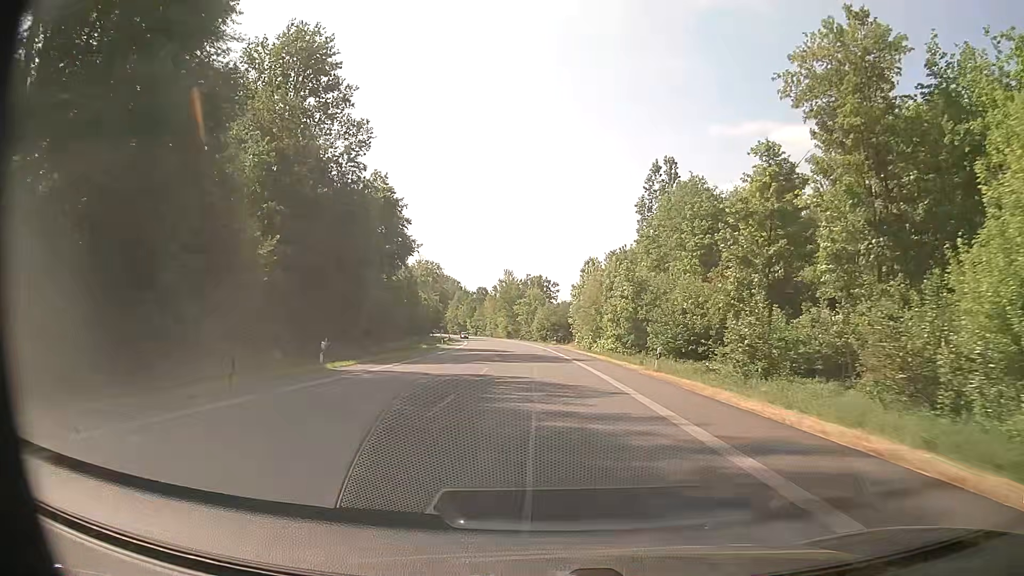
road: primary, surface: asphalt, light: Day
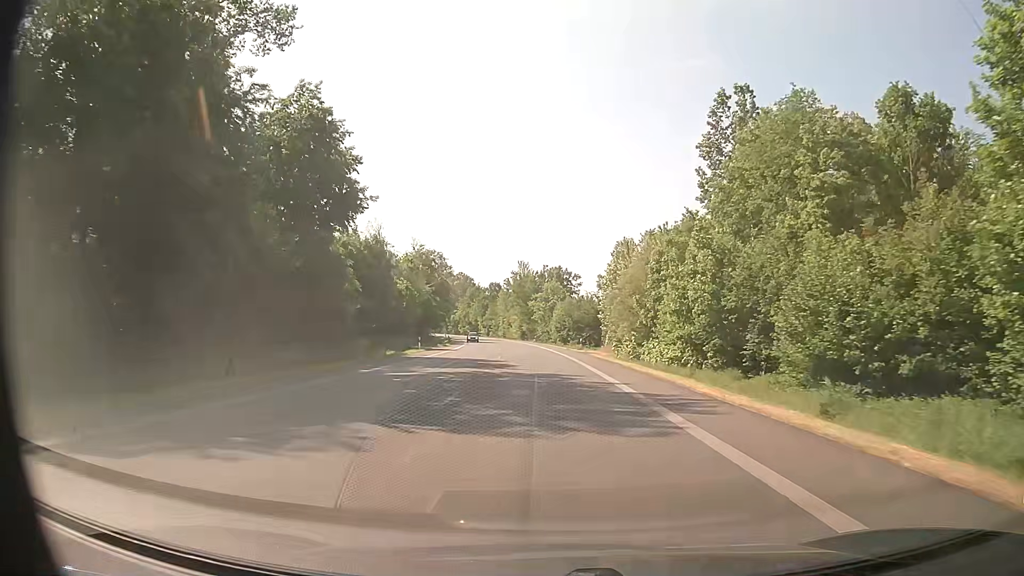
(-0.3, +22.5) m; -1°
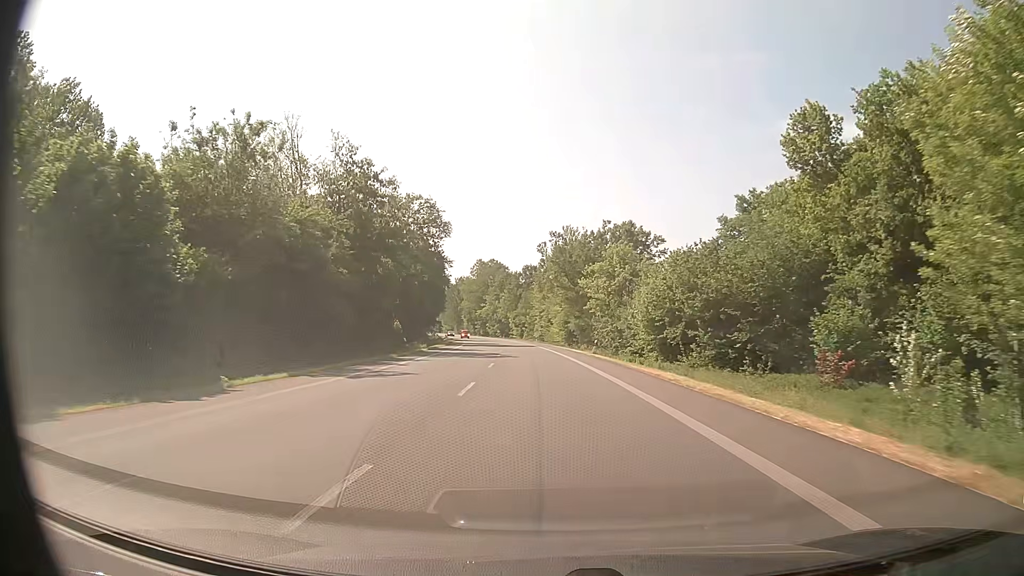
(-2.1, +56.4) m; -4°
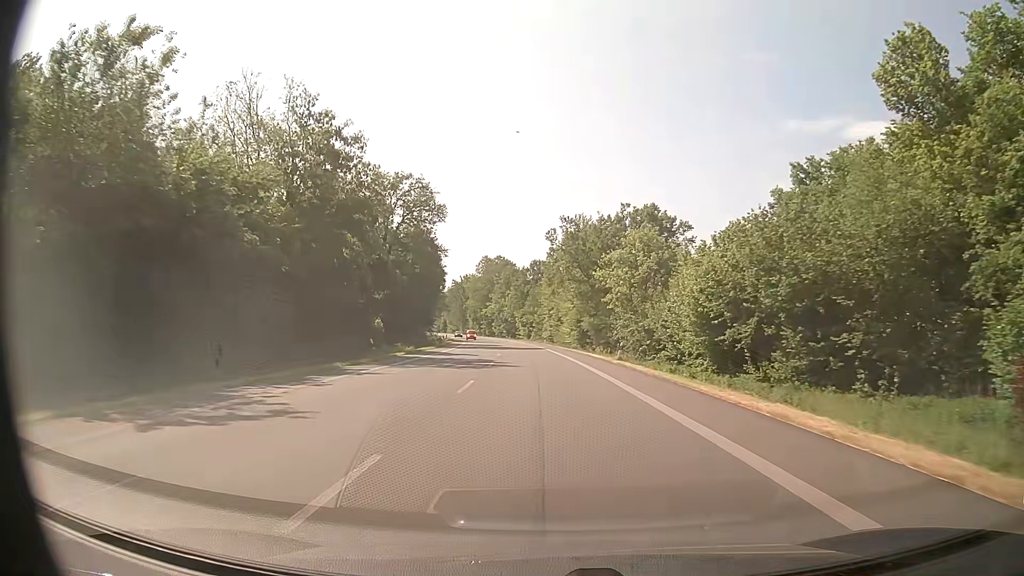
(-0.1, +11.3) m; -1°
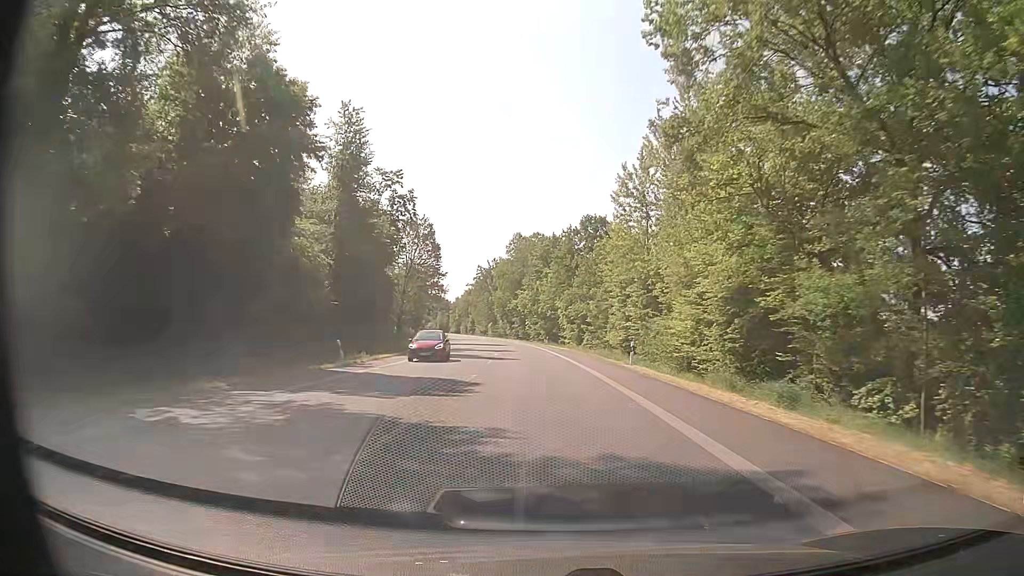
(-1.9, +56.5) m; -4°
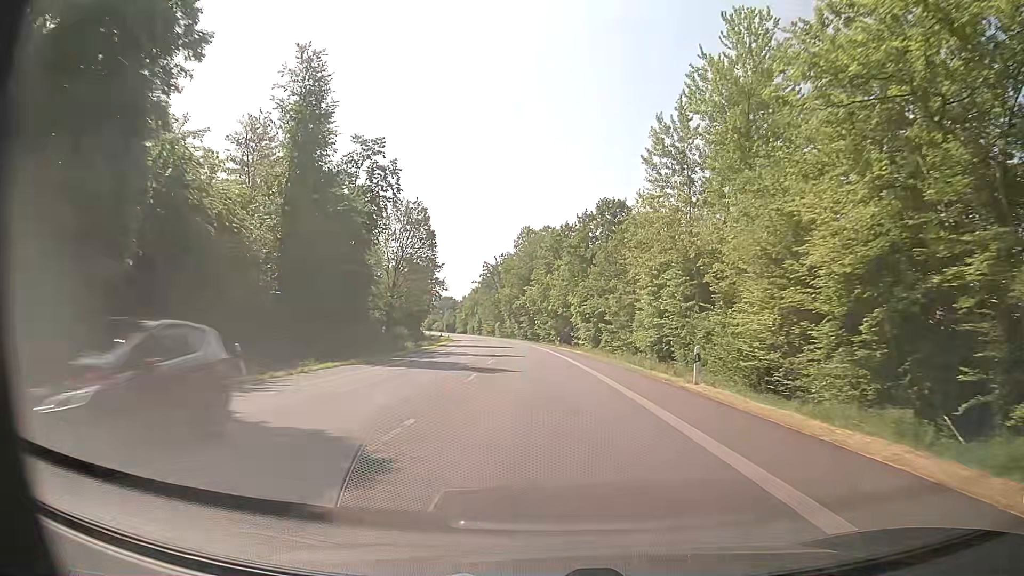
(-0.1, +11.3) m; -1°
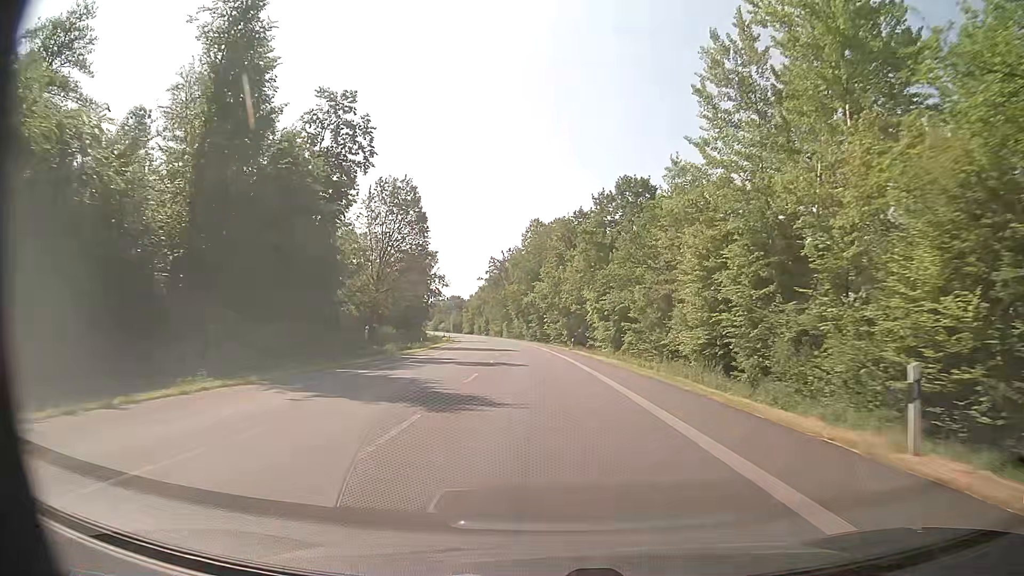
(-0.1, +11.3) m; -1°
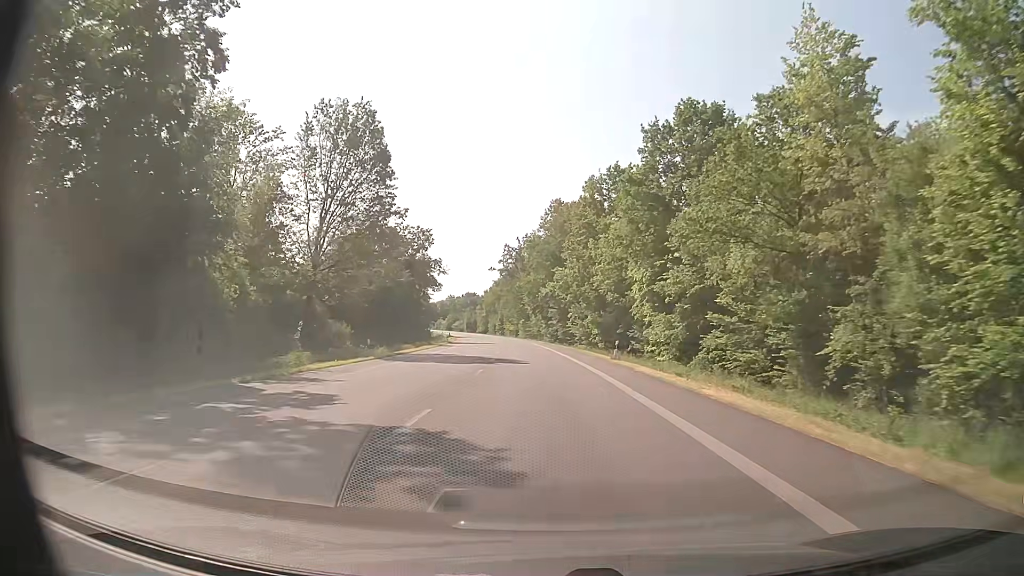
(-0.3, +22.6) m; -1°
(0, +10) (0, +20) (-1, +30) (-1, +40) (-2, +50) (-2, +60) (-3, +70) (-4, +80) (-5, +90) (-6, +100) m
